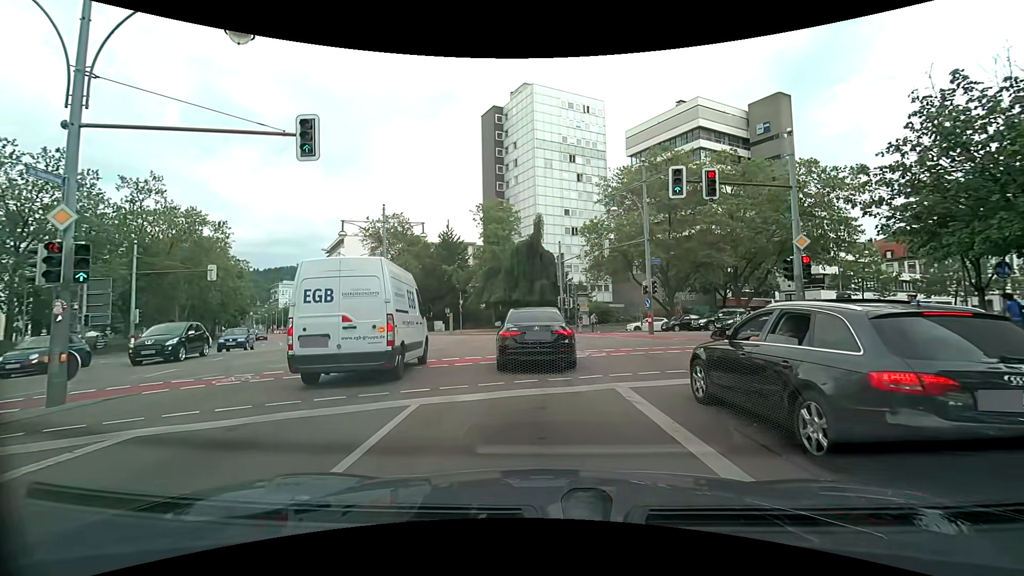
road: secondary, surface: asphalt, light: Day
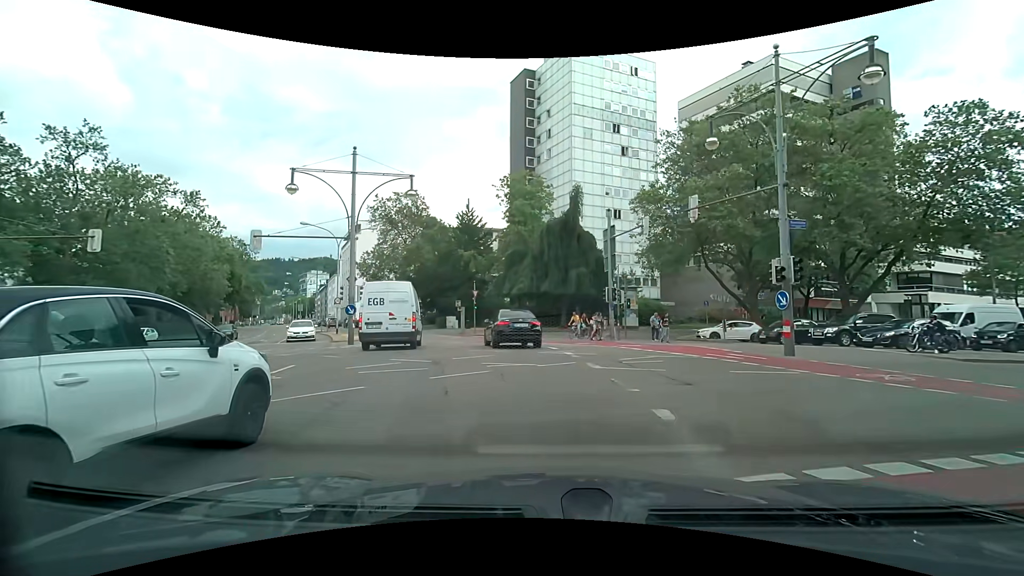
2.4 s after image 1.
(-0.3, +13.1) m; -2°
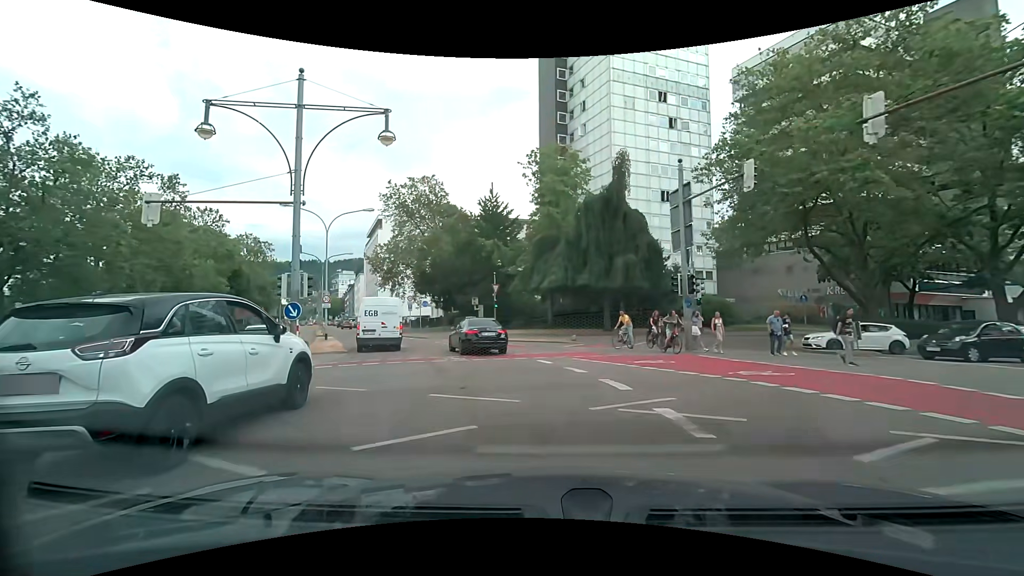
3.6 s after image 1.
(-0.2, +9.4) m; -4°
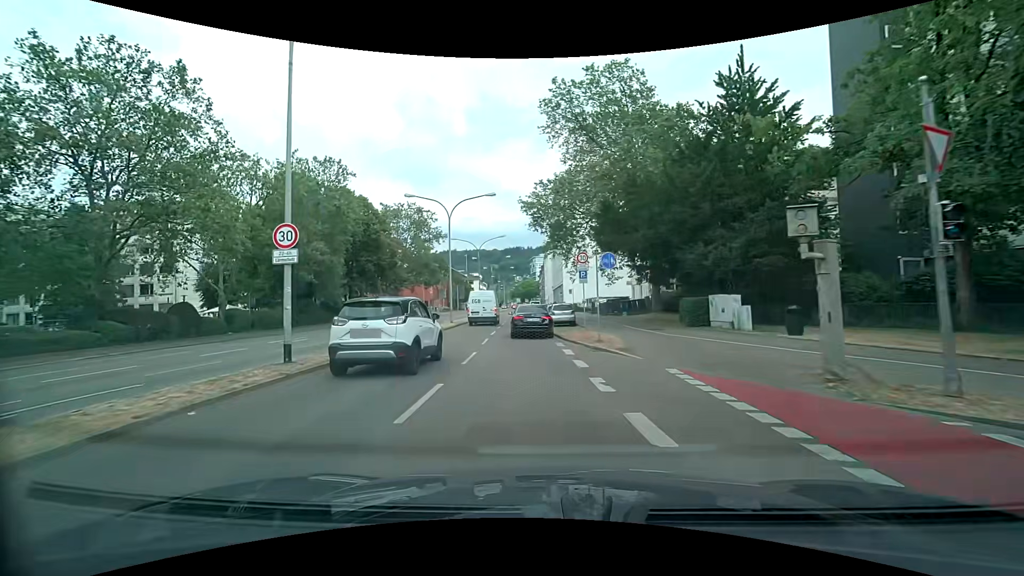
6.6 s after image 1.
(-4.9, +27.3) m; -22°
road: primary
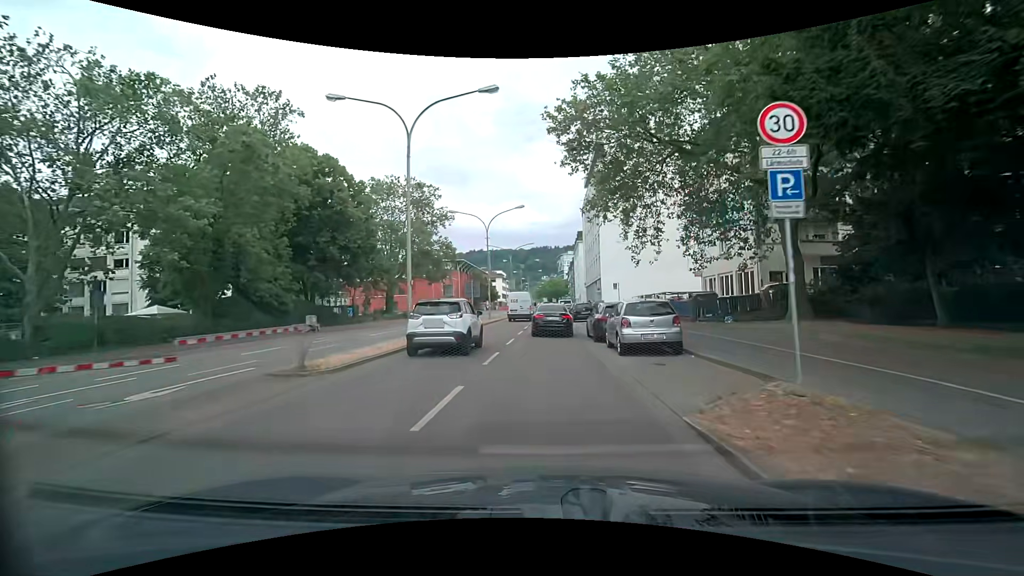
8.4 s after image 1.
(-1.0, +18.5) m; -3°
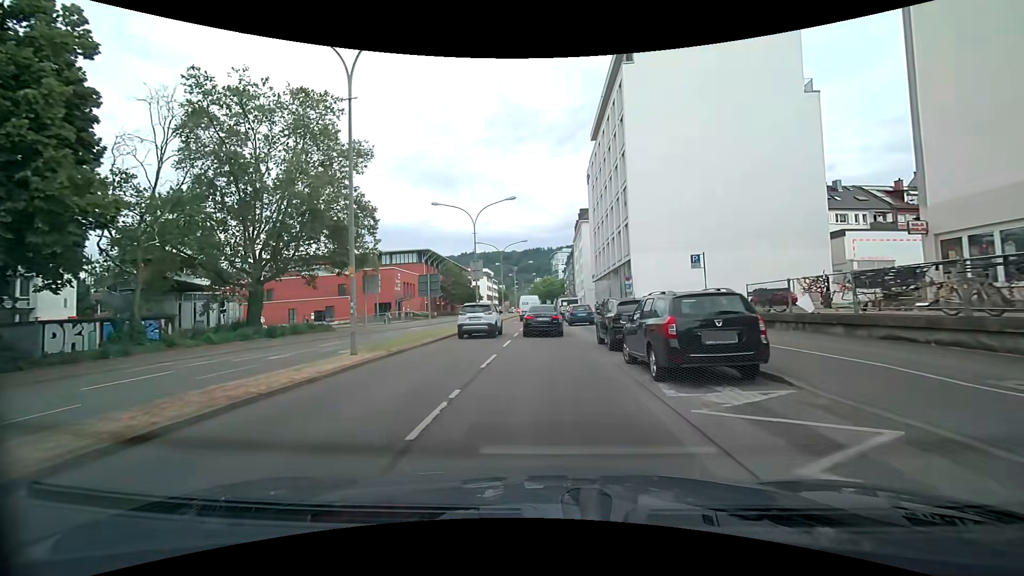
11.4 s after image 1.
(-0.2, +30.3) m; 0°
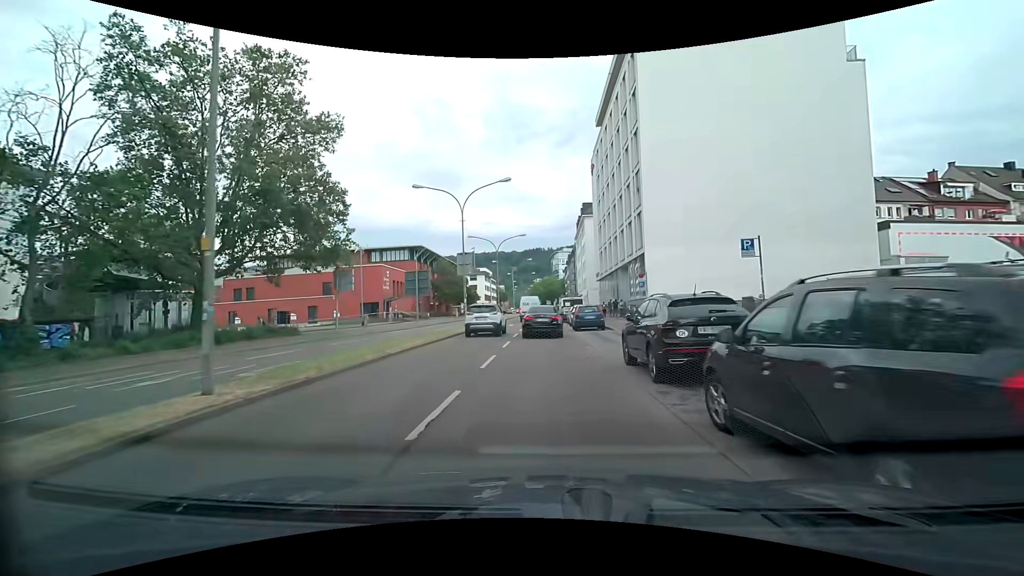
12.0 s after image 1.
(0.0, +5.9) m; +1°
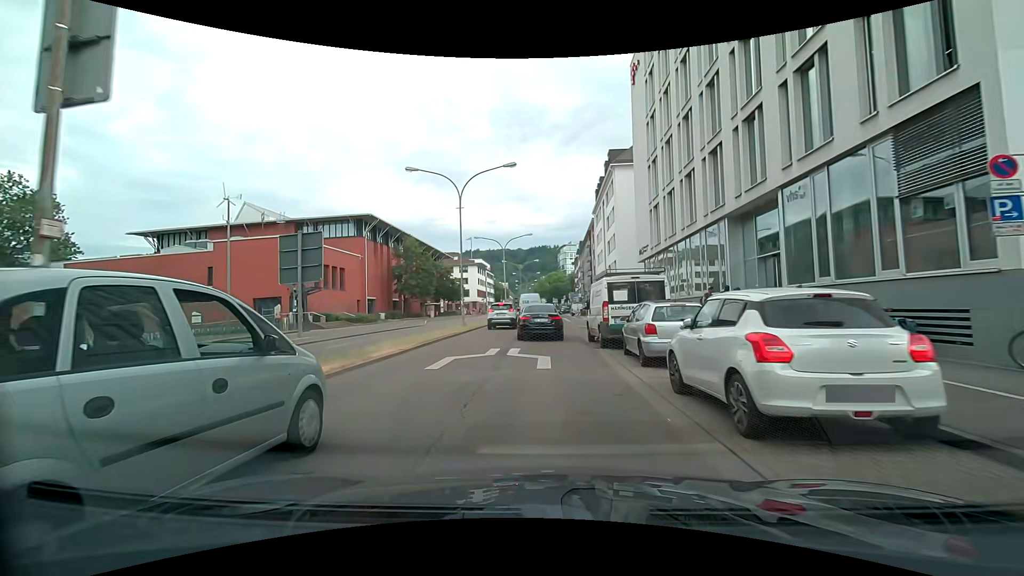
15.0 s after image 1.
(-0.3, +28.4) m; -1°
(0, +10) (0, +20) (0, +30) (0, +40) (+1, +50) (+1, +60) (+1, +70) (+1, +80) (0, +90) (-1, +100) m
